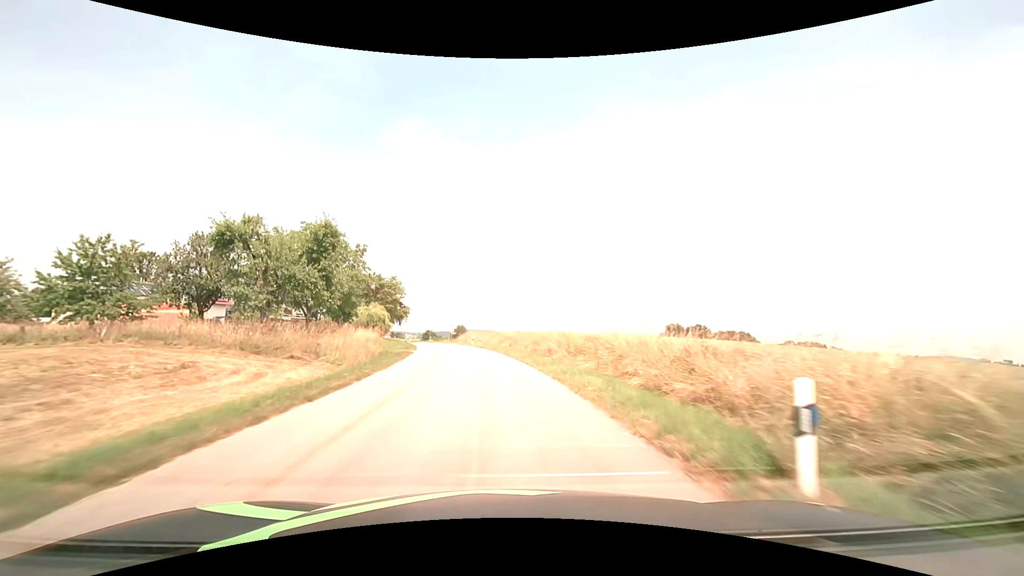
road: tertiary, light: Day
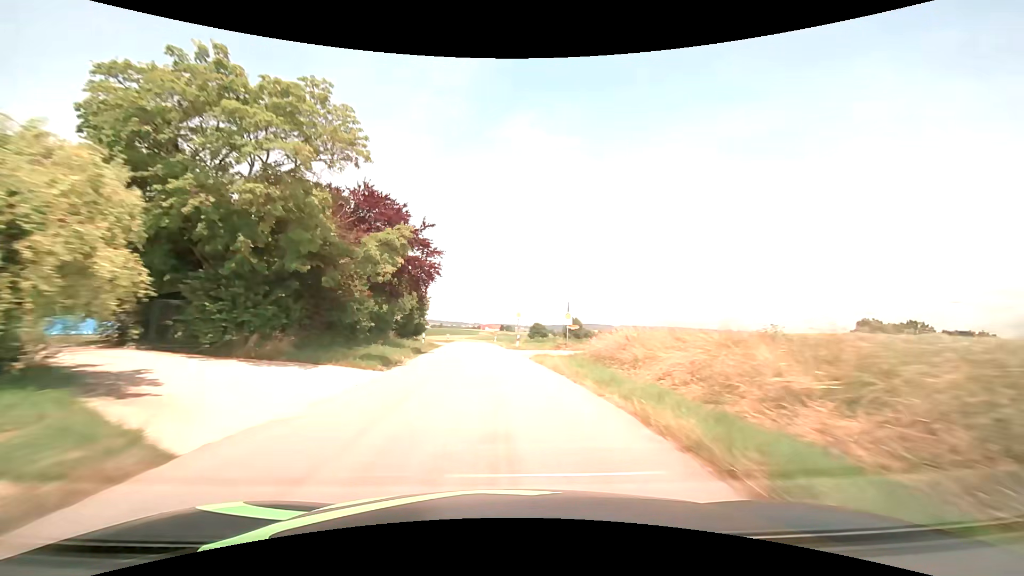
(-5.7, +52.8) m; -13°
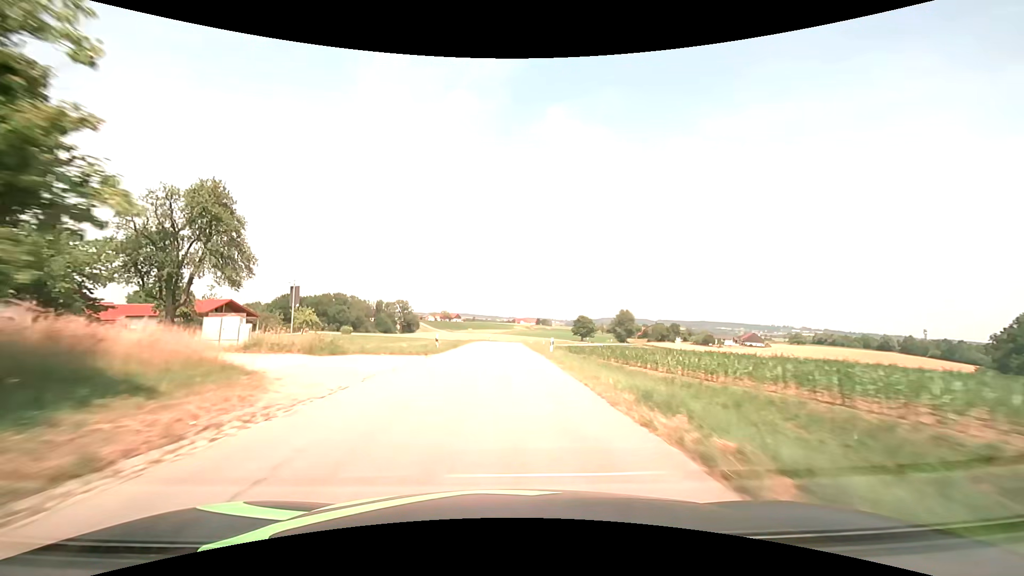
(-2.2, +42.9) m; -4°
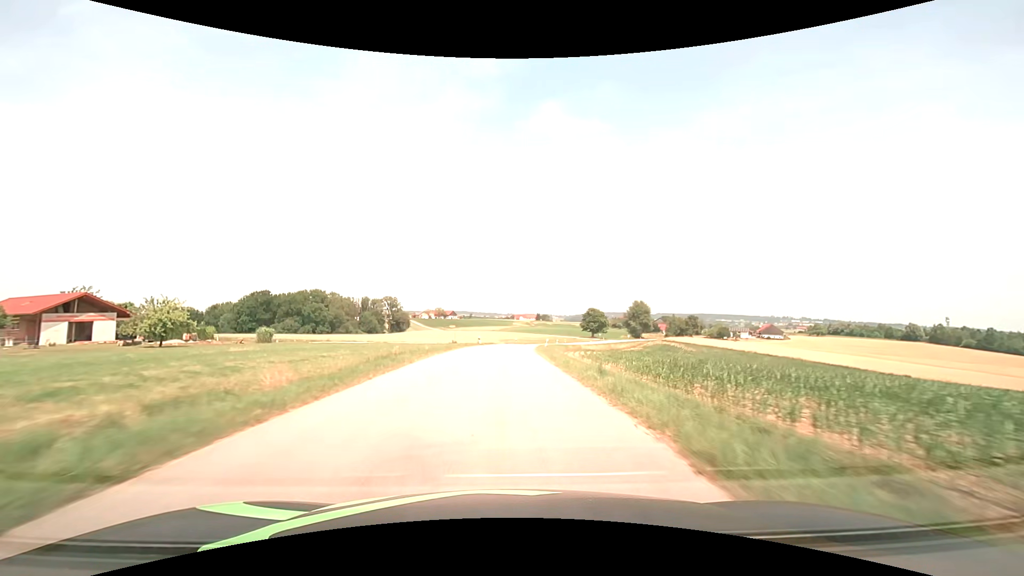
(-0.1, +32.3) m; 0°
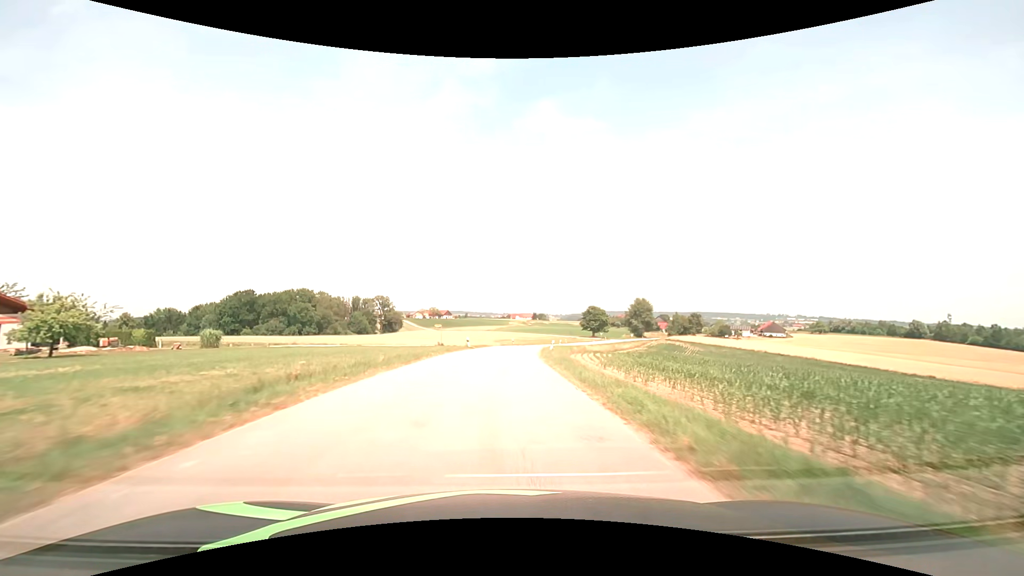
(0.0, +10.8) m; 0°
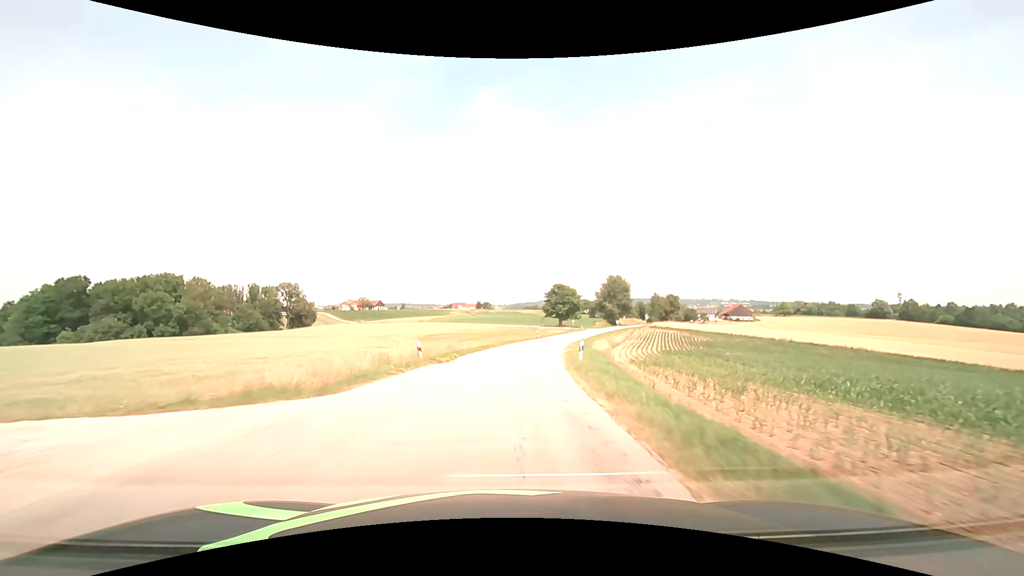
(+2.2, +53.6) m; +6°
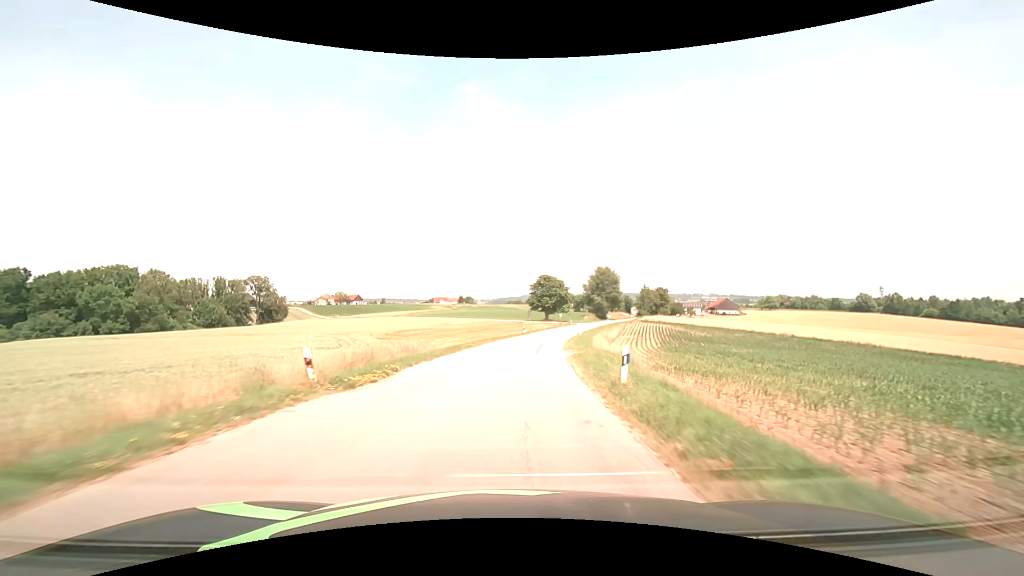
(+0.2, +10.7) m; +2°
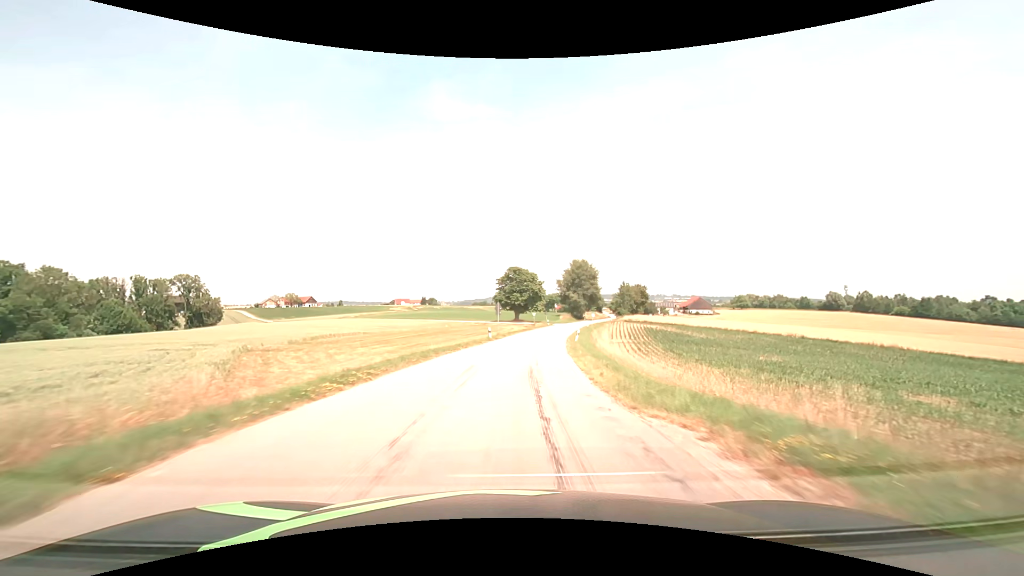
(+0.7, +21.5) m; +4°
(0, +10) (+1, +20) (+1, +30) (+3, +40) (+4, +50) (+5, +60) (+7, +70) (+9, +79) (+11, +89) (+14, +99) m
